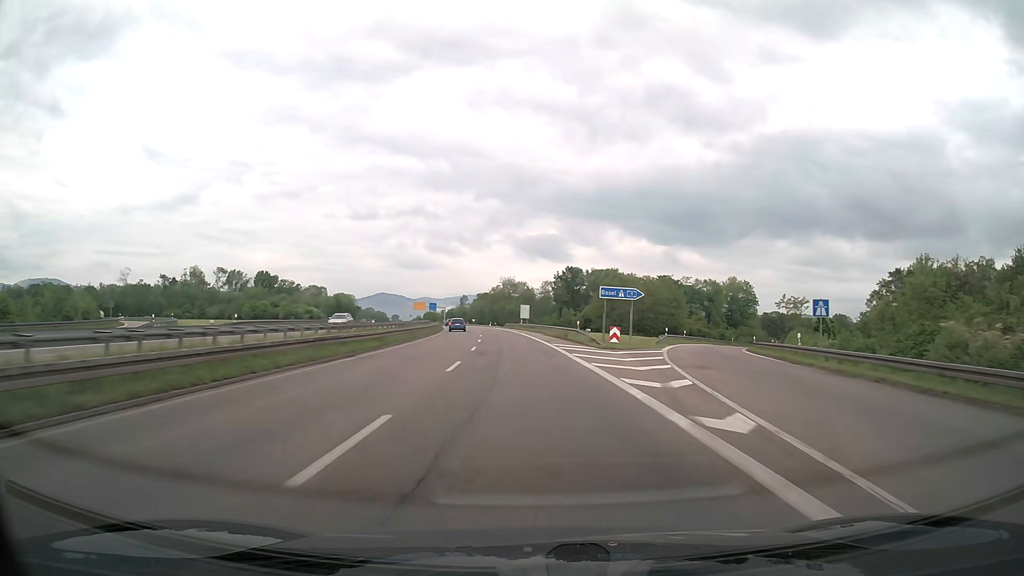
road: trunk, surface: asphalt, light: Day
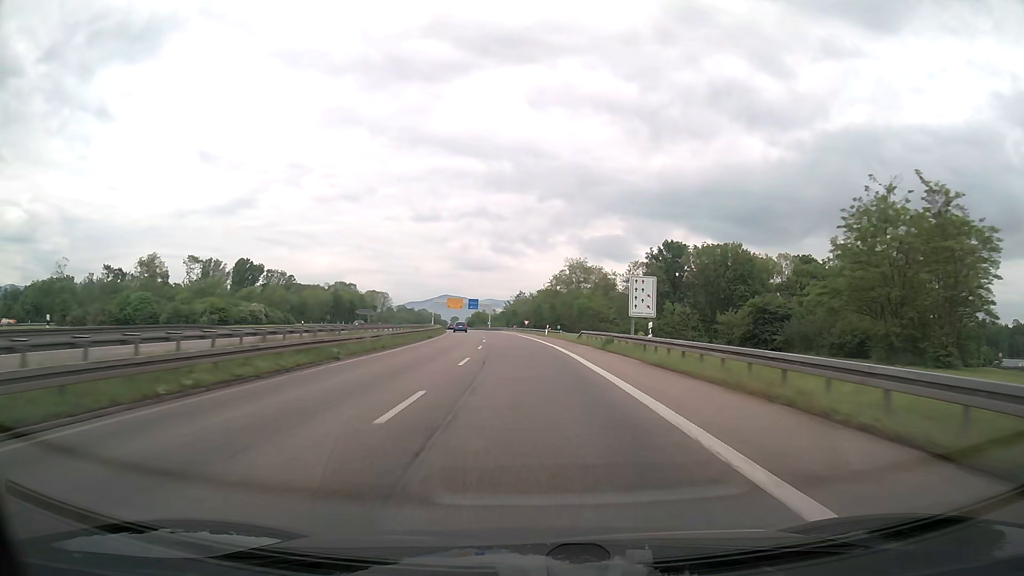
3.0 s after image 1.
(-3.2, +69.3) m; -5°
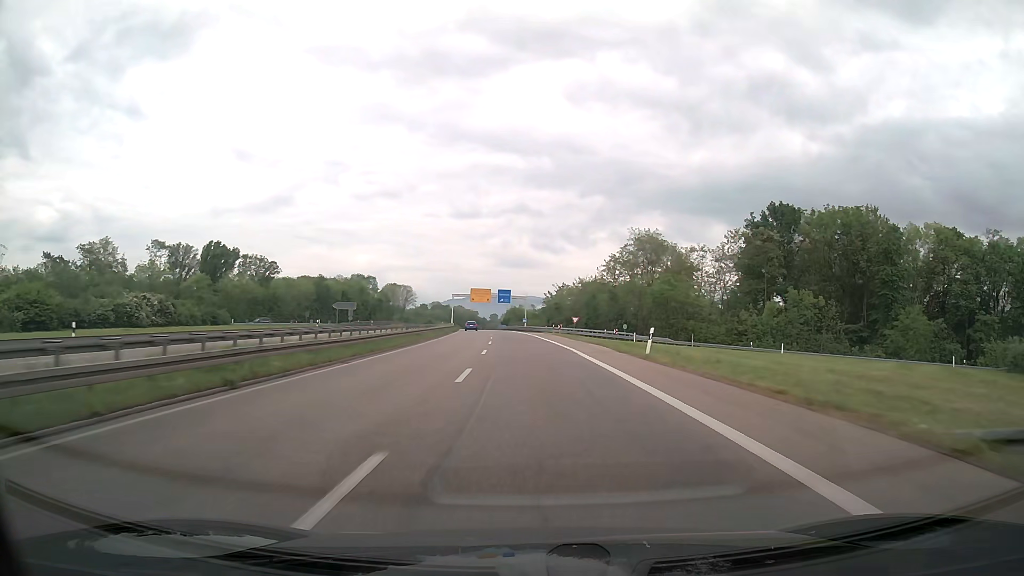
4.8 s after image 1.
(-1.5, +42.2) m; -4°
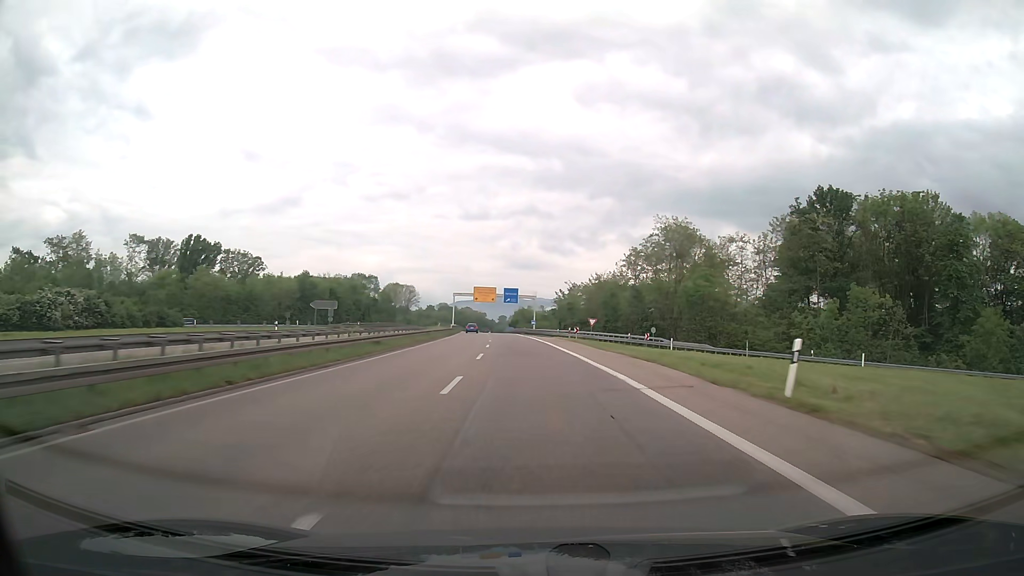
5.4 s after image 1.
(-0.1, +14.2) m; -1°
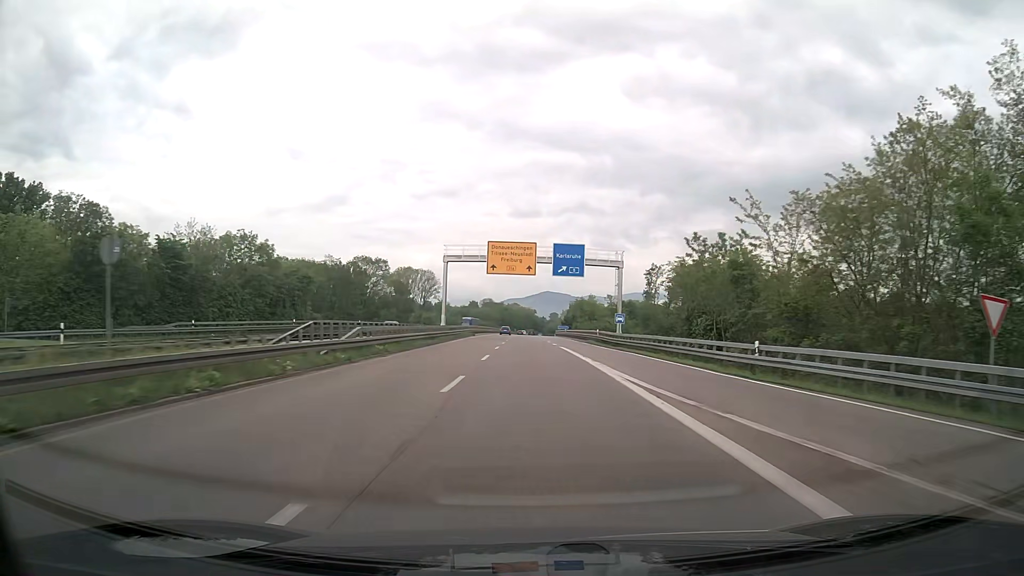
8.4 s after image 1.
(-2.6, +71.9) m; -4°
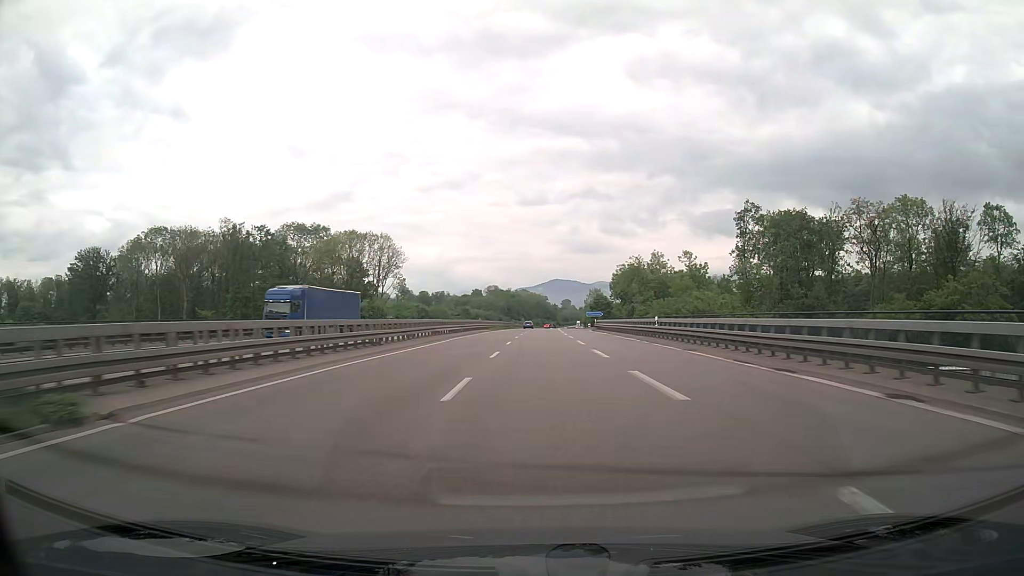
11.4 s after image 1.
(-1.1, +74.0) m; -1°
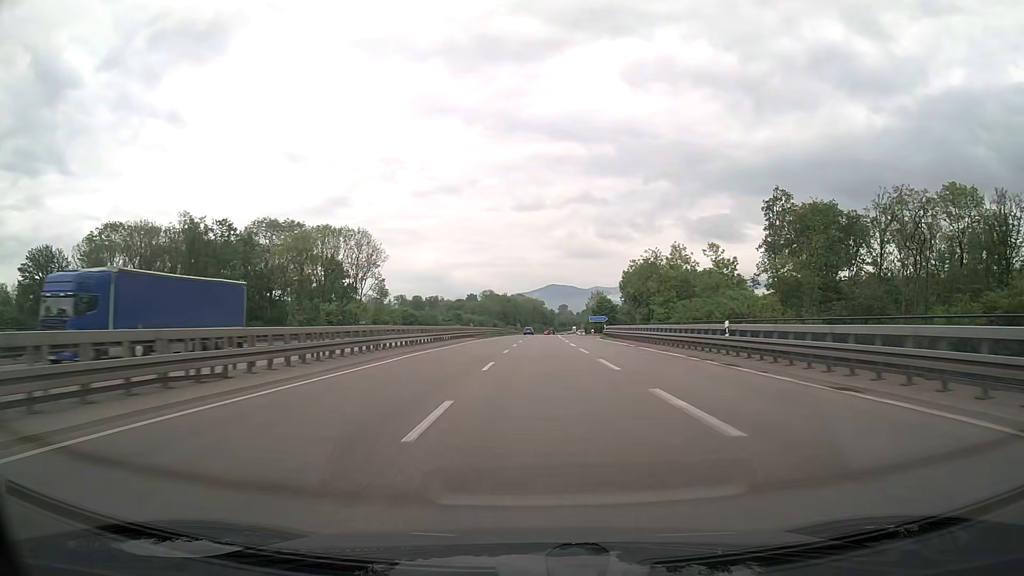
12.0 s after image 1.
(0.0, +15.1) m; 0°
